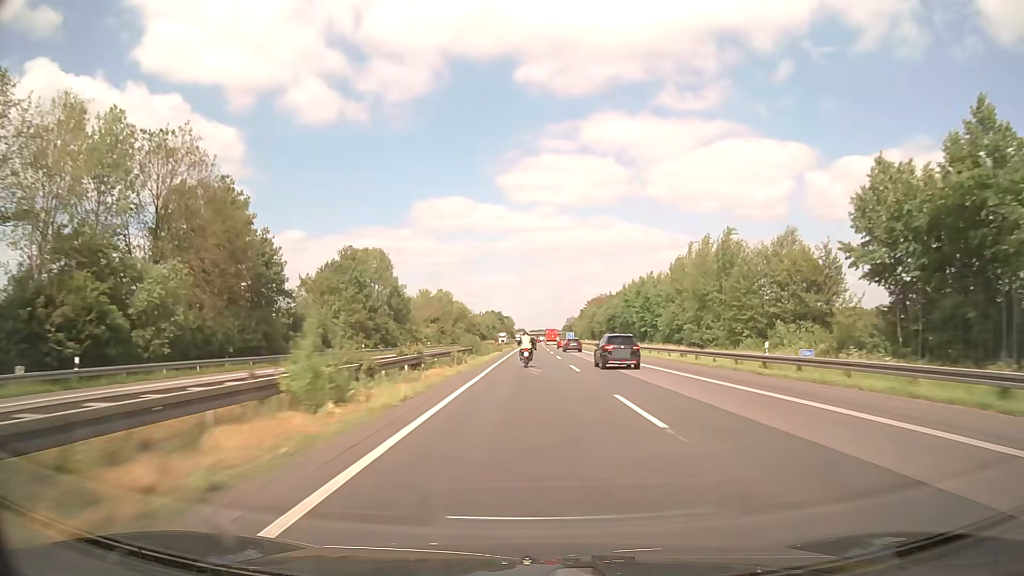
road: motorway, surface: asphalt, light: Day
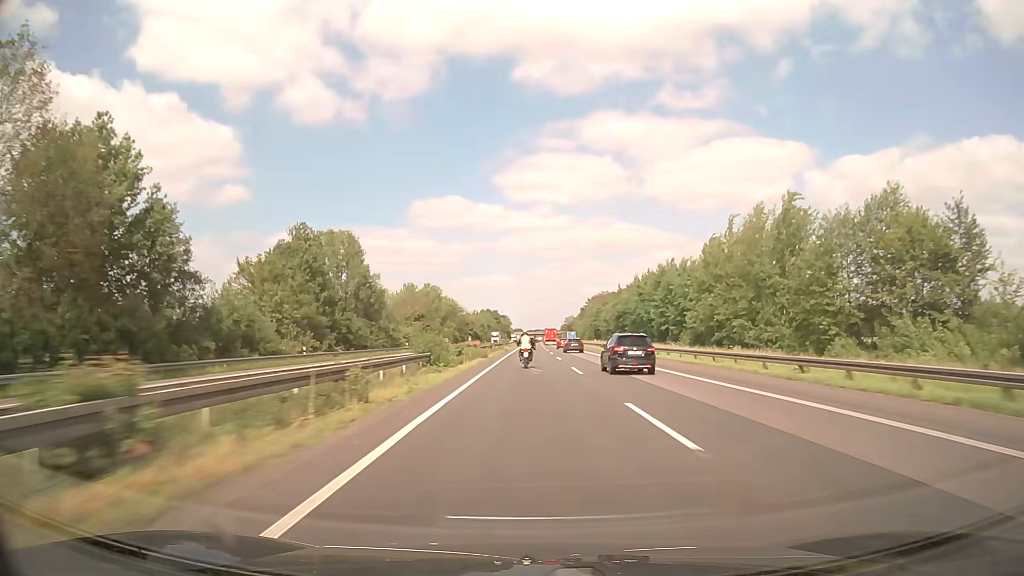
(+0.1, +20.2) m; 0°
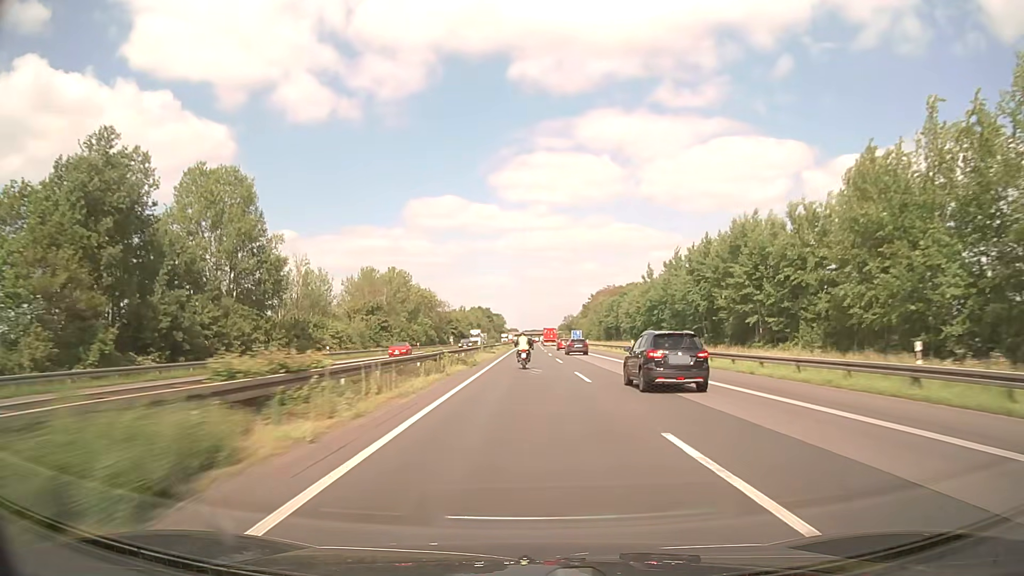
(+0.1, +40.3) m; 0°
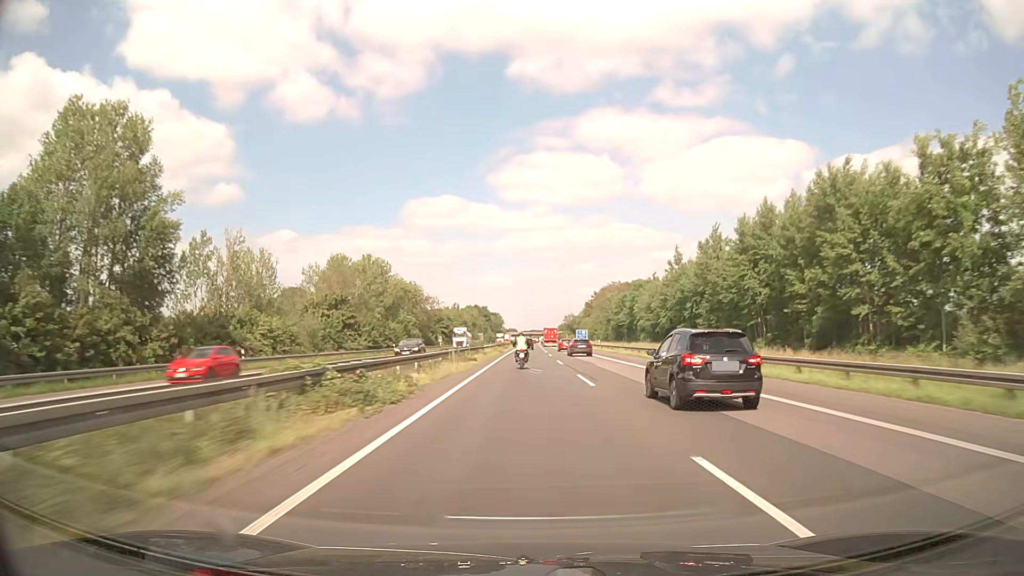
(0.0, +20.2) m; 0°
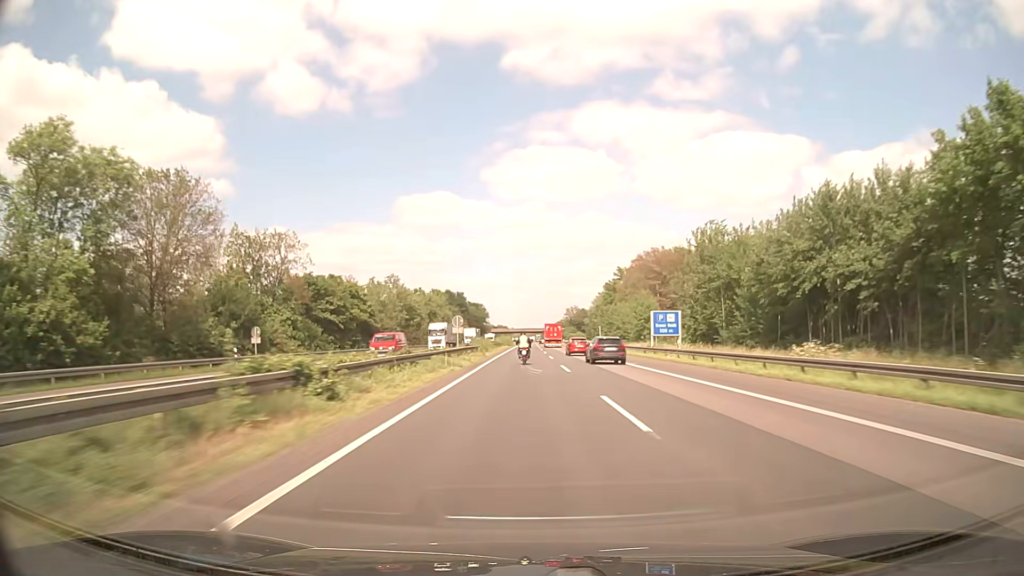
(+0.3, +101.1) m; +1°
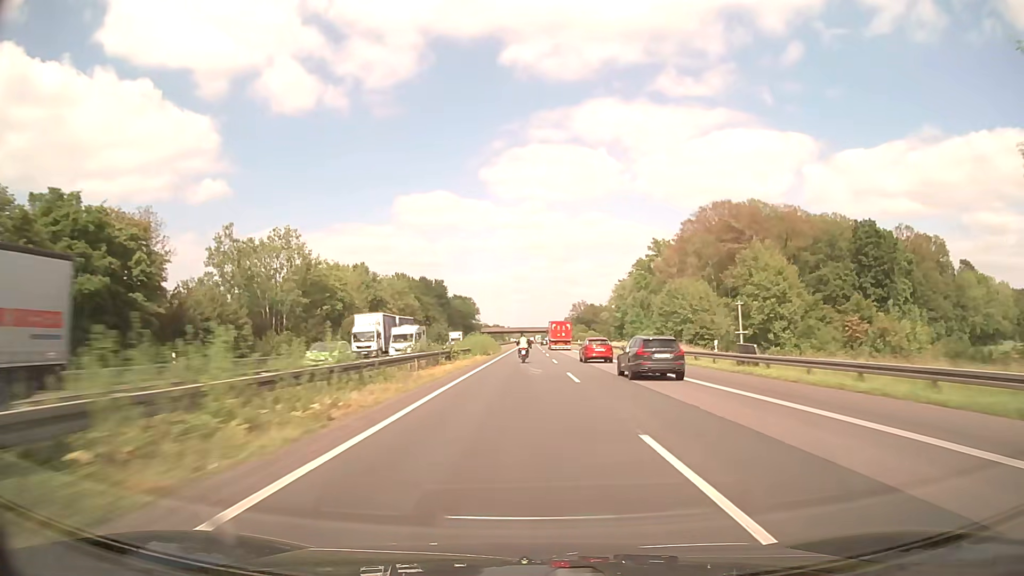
(0.0, +60.8) m; 0°
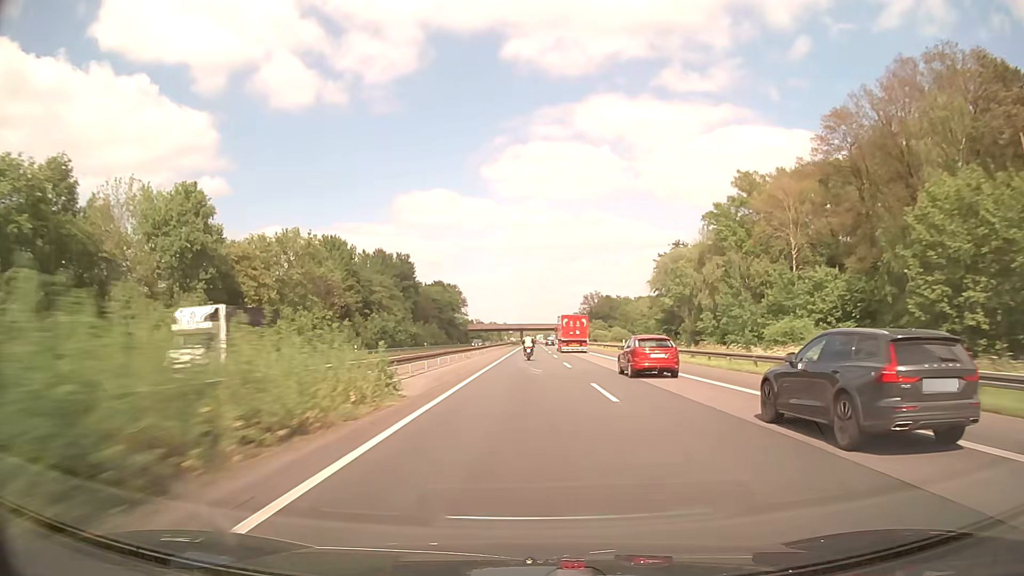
(-0.2, +61.7) m; 0°
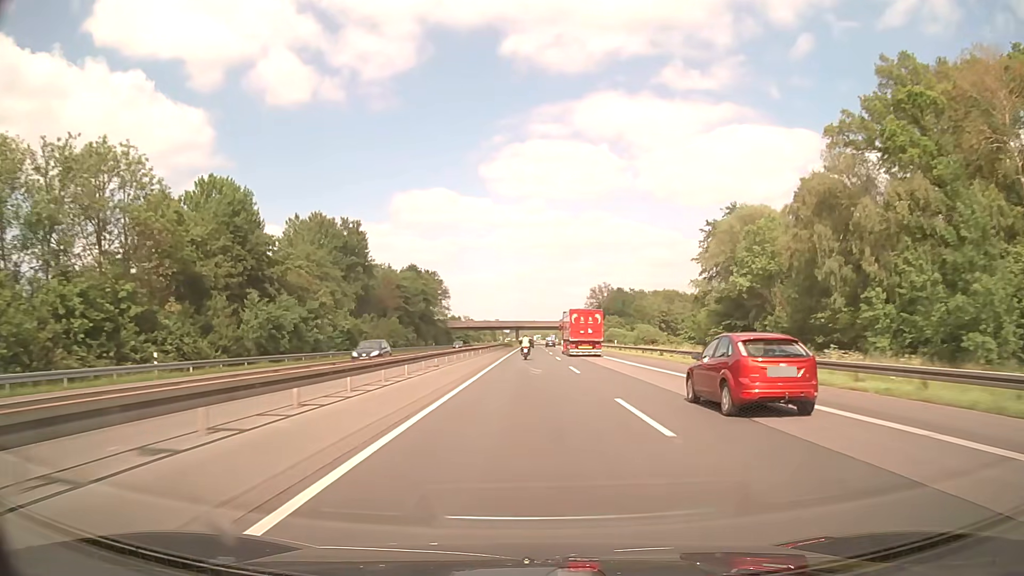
(+0.1, +41.6) m; 0°
(0, +10) (0, +20) (0, +30) (0, +40) (0, +50) (0, +60) (0, +70) (0, +80) (0, +90) (0, +100) m
